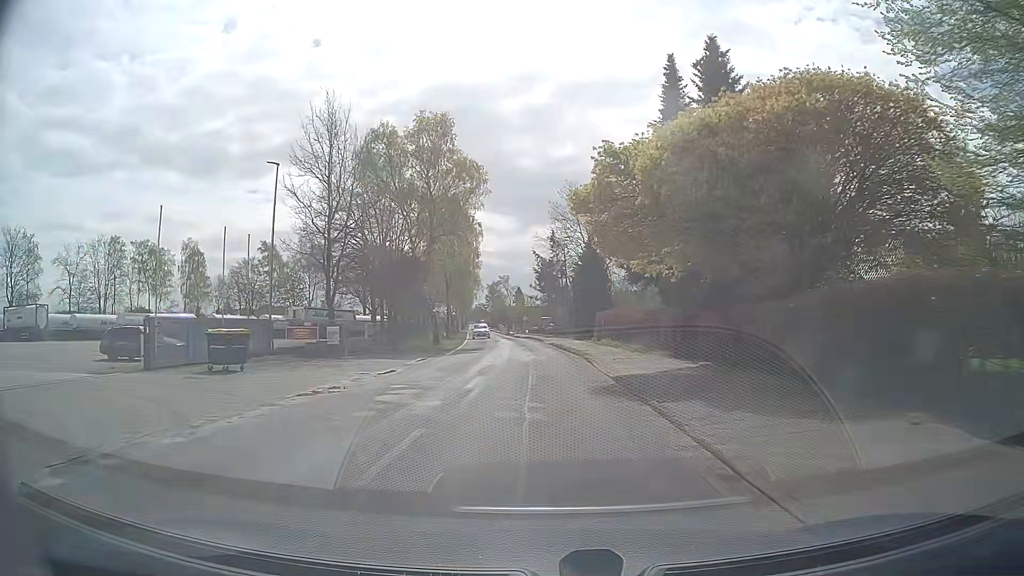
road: secondary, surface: asphalt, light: Day
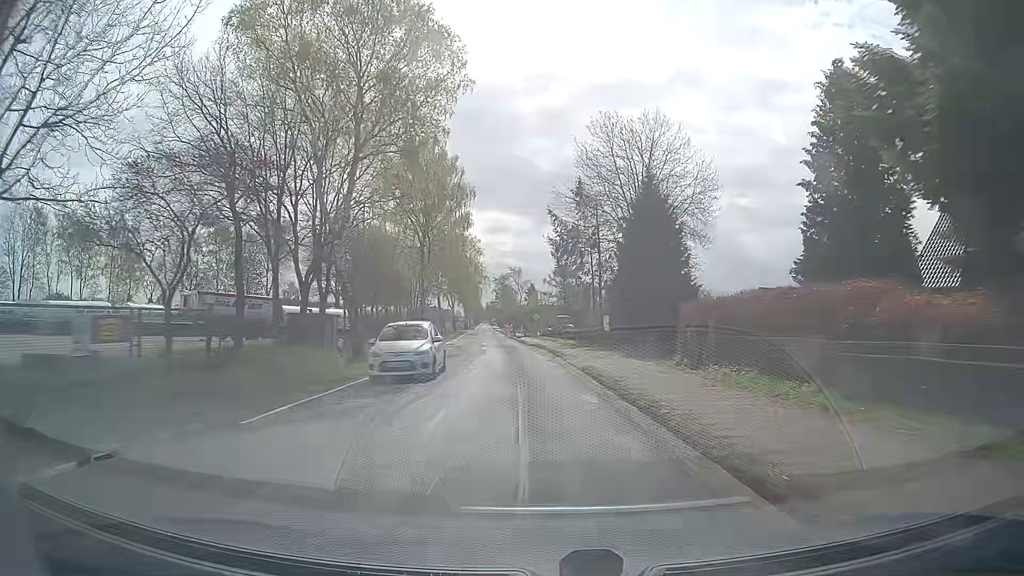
(-0.3, +24.5) m; -1°
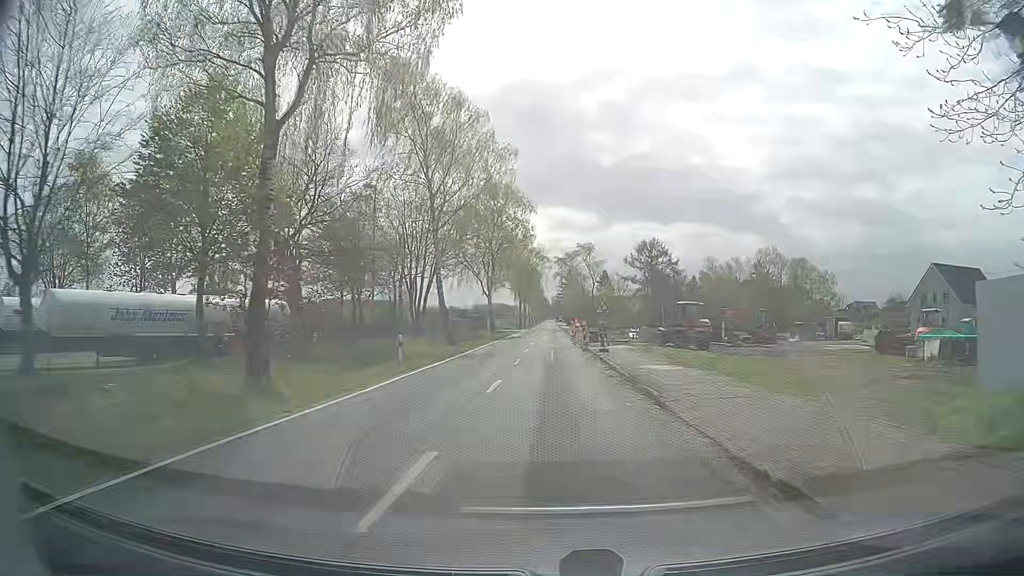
(-1.8, +40.5) m; -6°
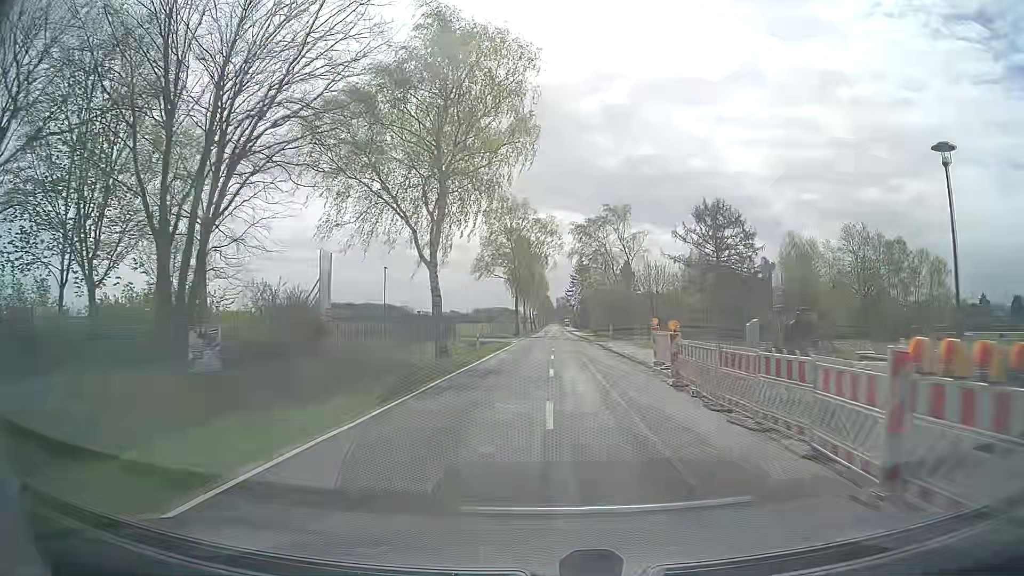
(-0.2, +40.5) m; 0°
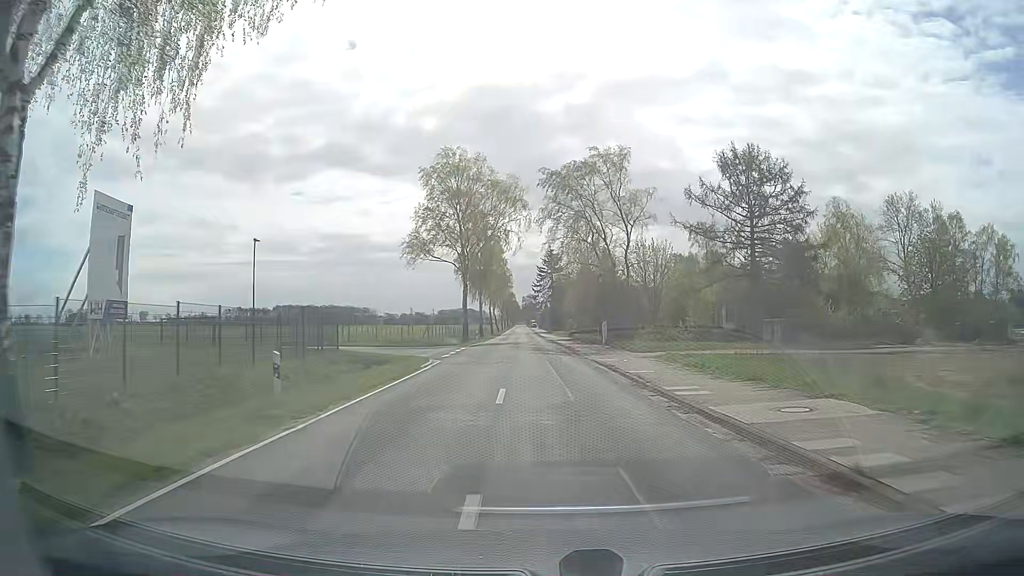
(+0.8, +24.2) m; +3°
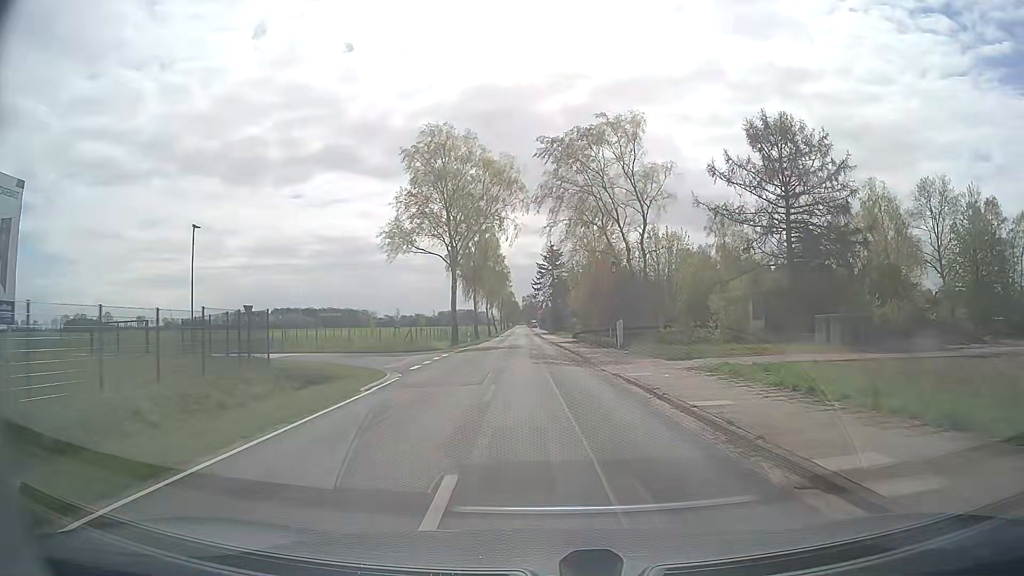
(0.0, +8.2) m; 0°
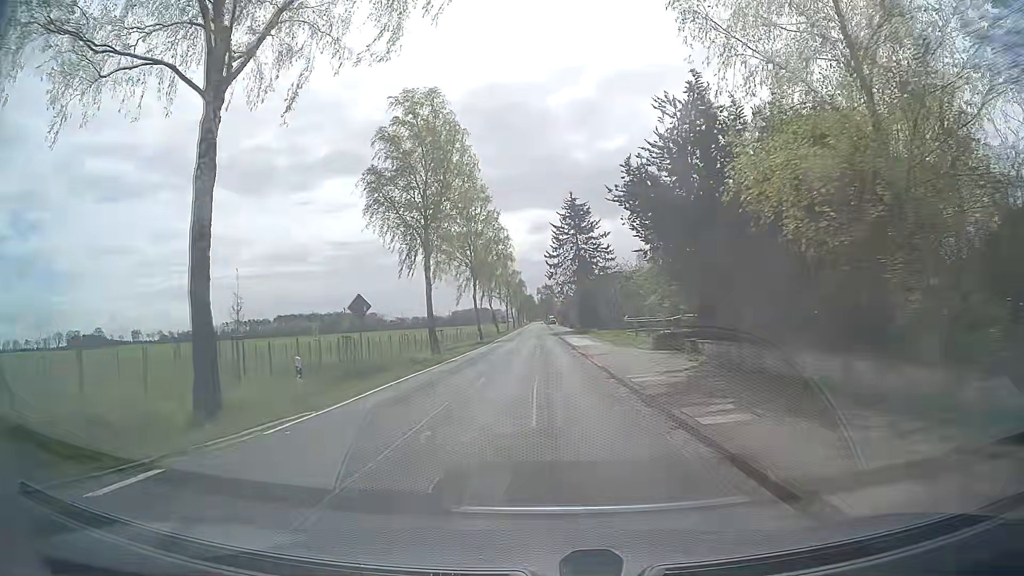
(-0.4, +42.6) m; -1°
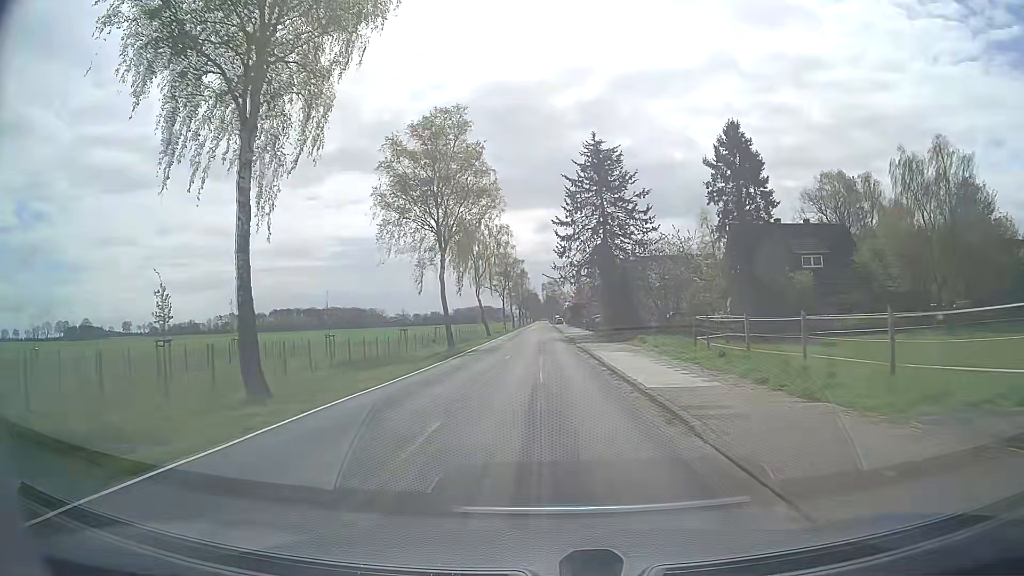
(-0.2, +26.5) m; 0°
(0, +10) (0, +20) (0, +30) (0, +40) (0, +50) (0, +60) (0, +70) (0, +80) (0, +90) (0, +100) m
